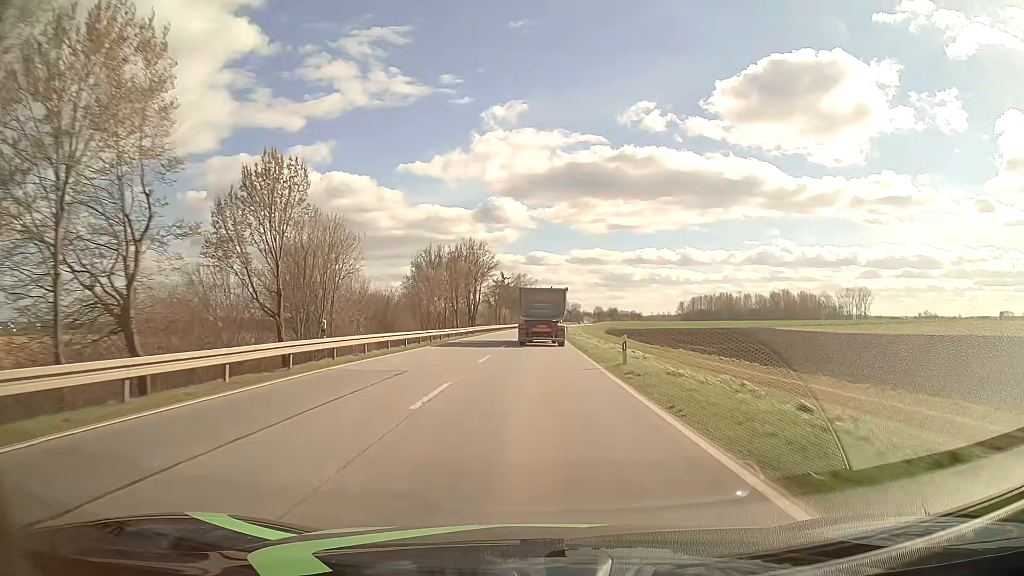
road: primary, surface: asphalt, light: Day
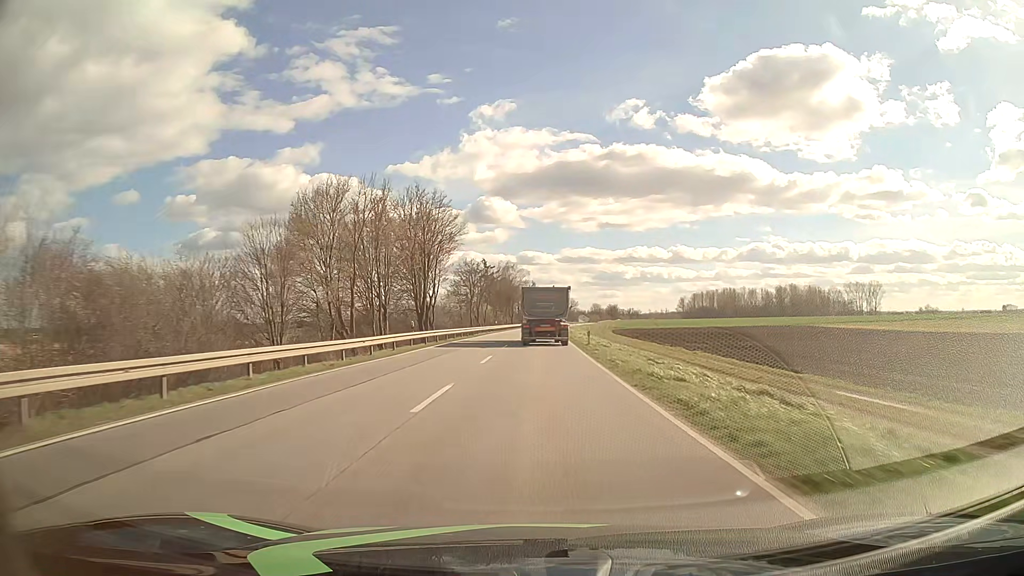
(+0.3, +34.9) m; +1°
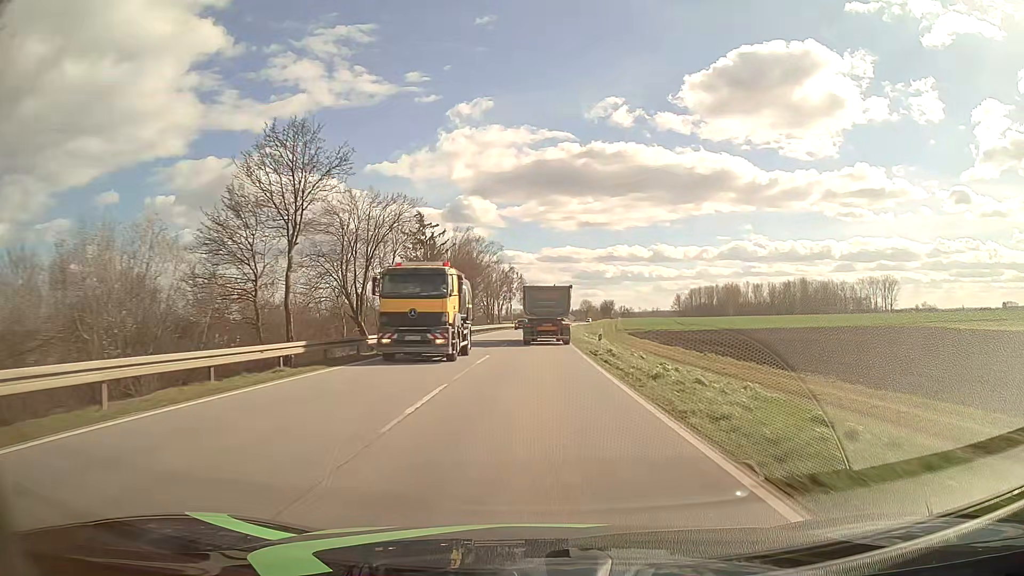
(+0.7, +58.0) m; +2°
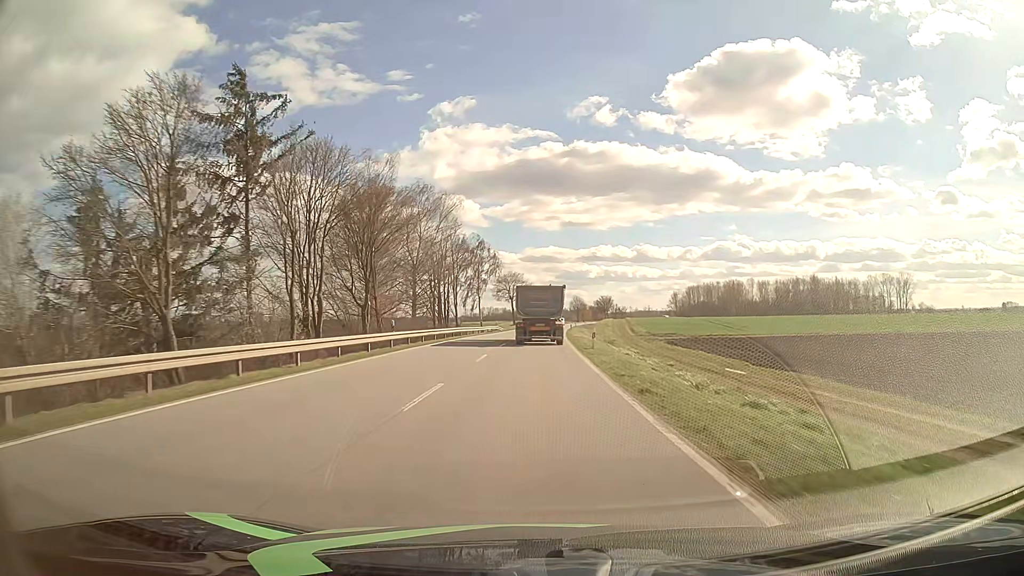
(+0.6, +46.3) m; +1°
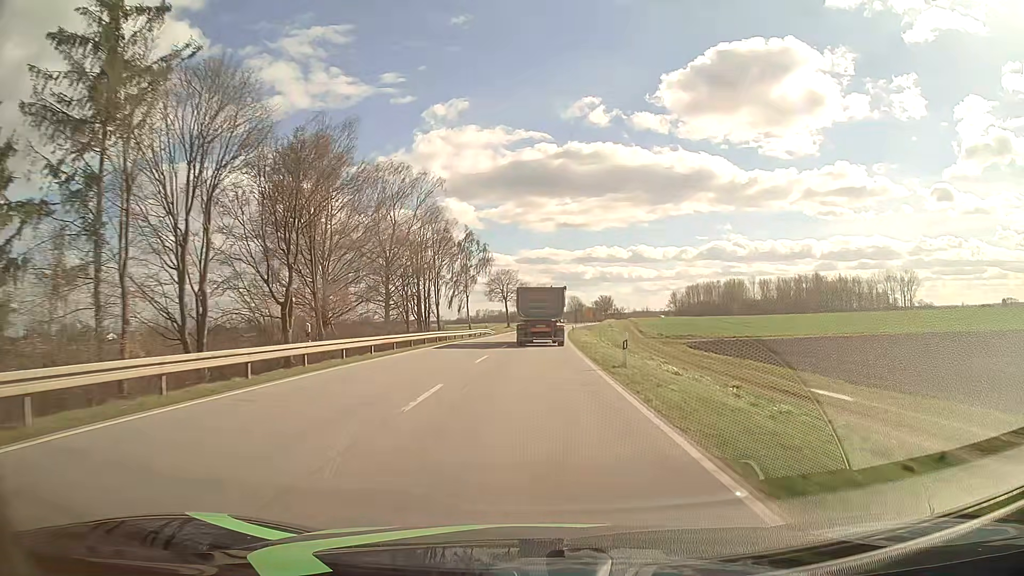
(+0.1, +11.6) m; 0°
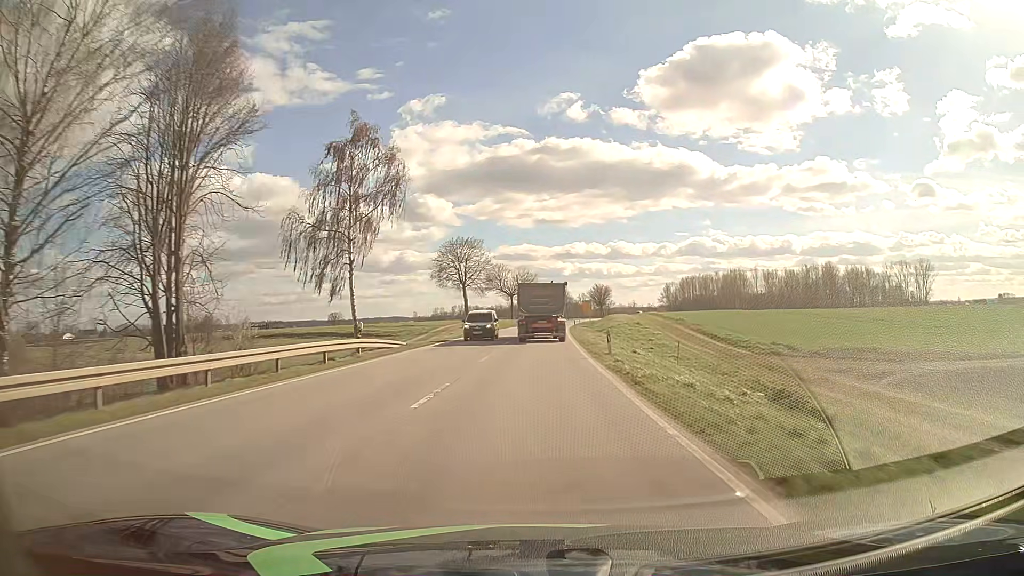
(+0.6, +46.2) m; +2°
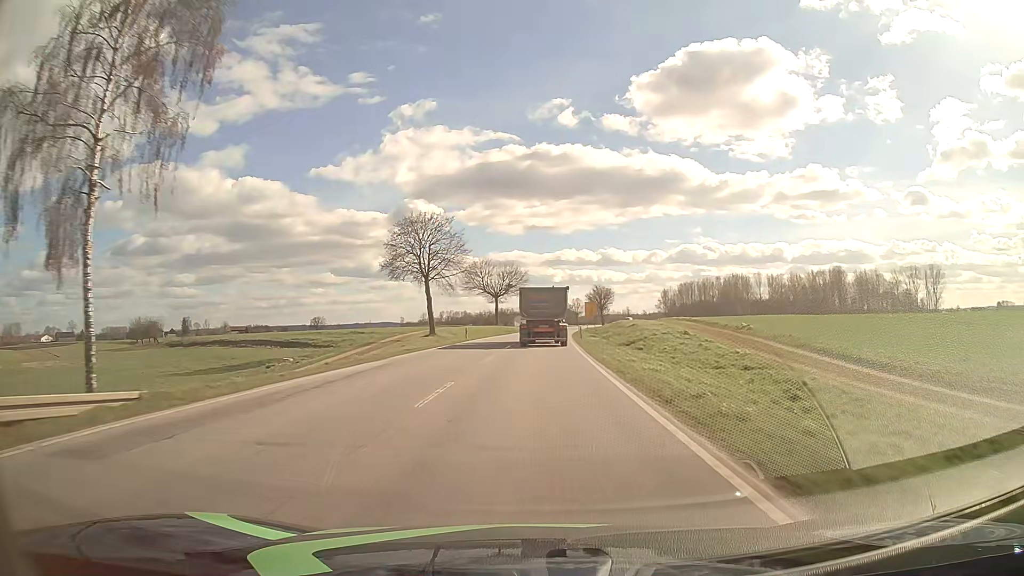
(+0.2, +23.1) m; +1°
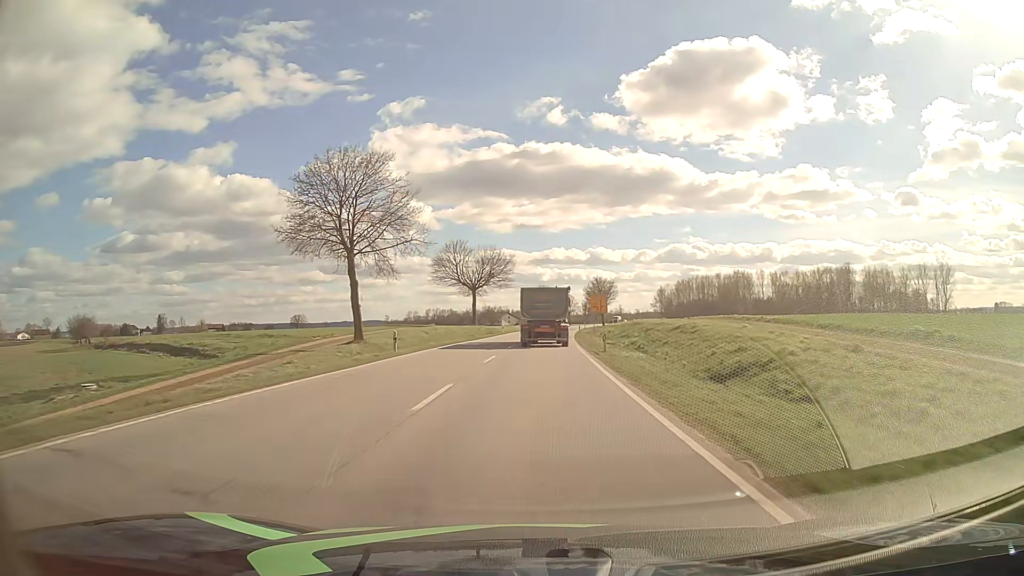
(+0.2, +23.1) m; +1°
(0, +10) (0, +20) (0, +30) (+1, +40) (+1, +50) (+2, +60) (+2, +70) (+3, +80) (+4, +90) (+5, +100) m
